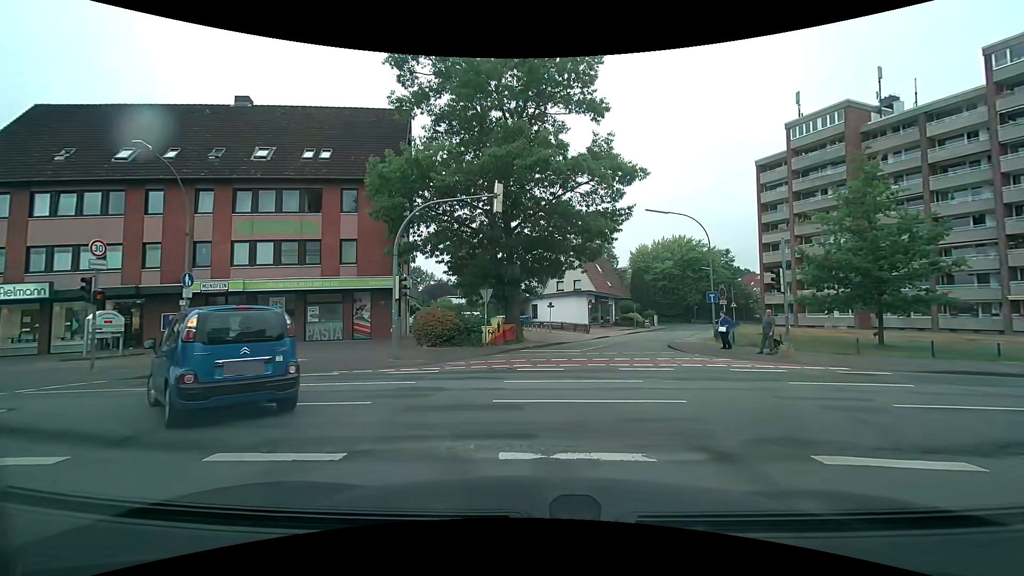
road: residential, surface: asphalt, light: Day
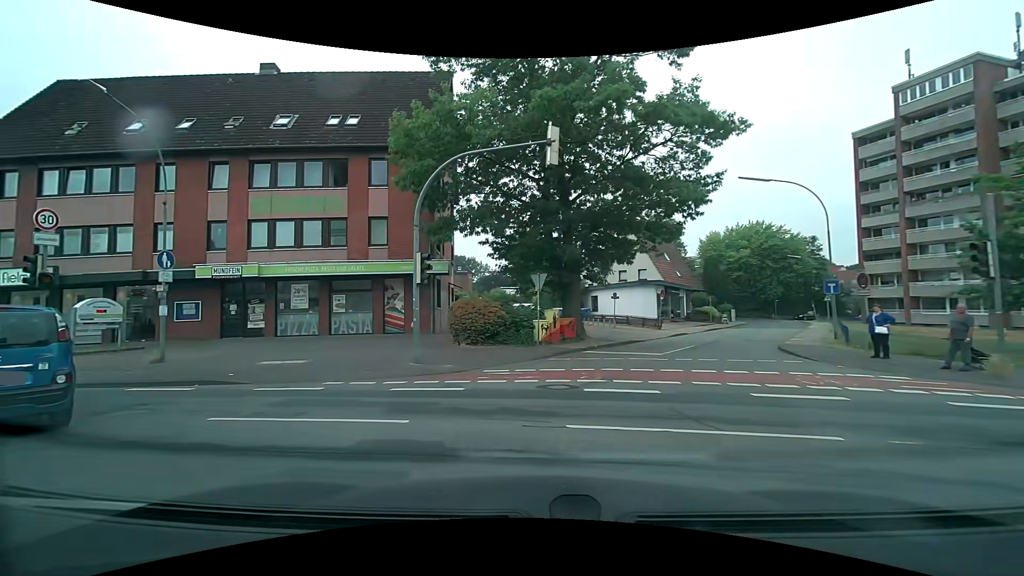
(-0.1, +5.0) m; -5°
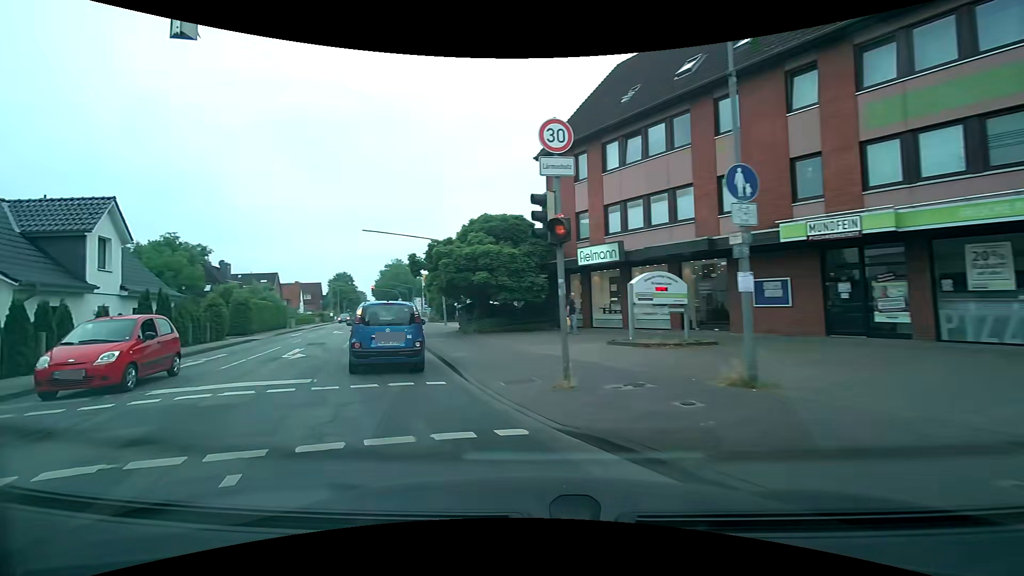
(-5.0, +9.2) m; -57°
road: secondary
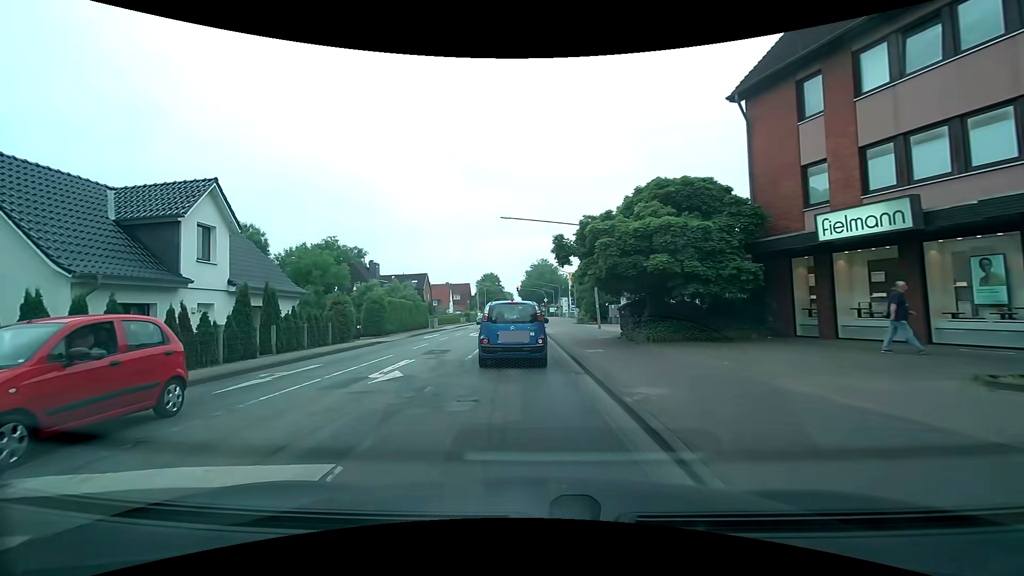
(-1.3, +6.6) m; -18°
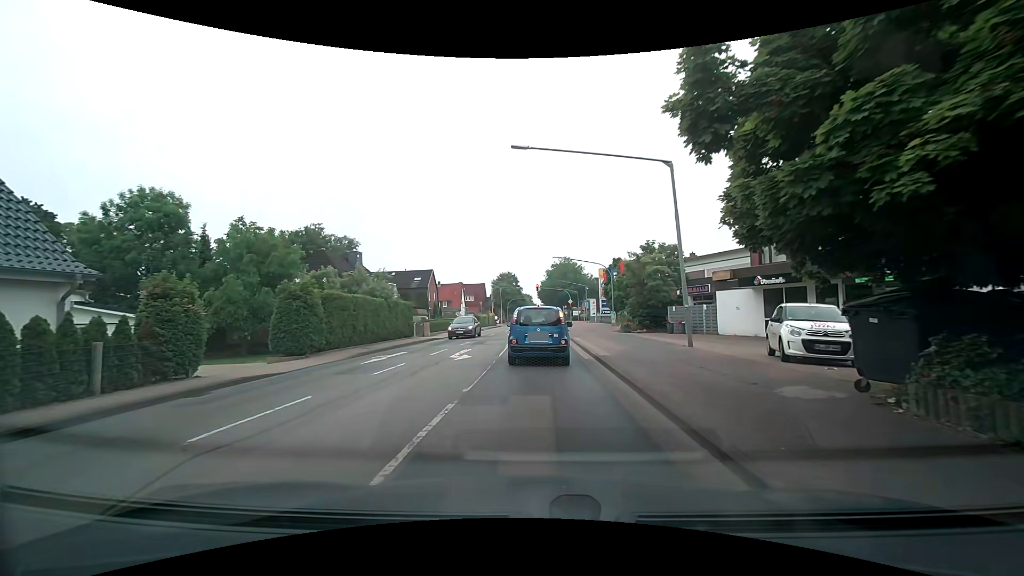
(-0.7, +14.2) m; -2°
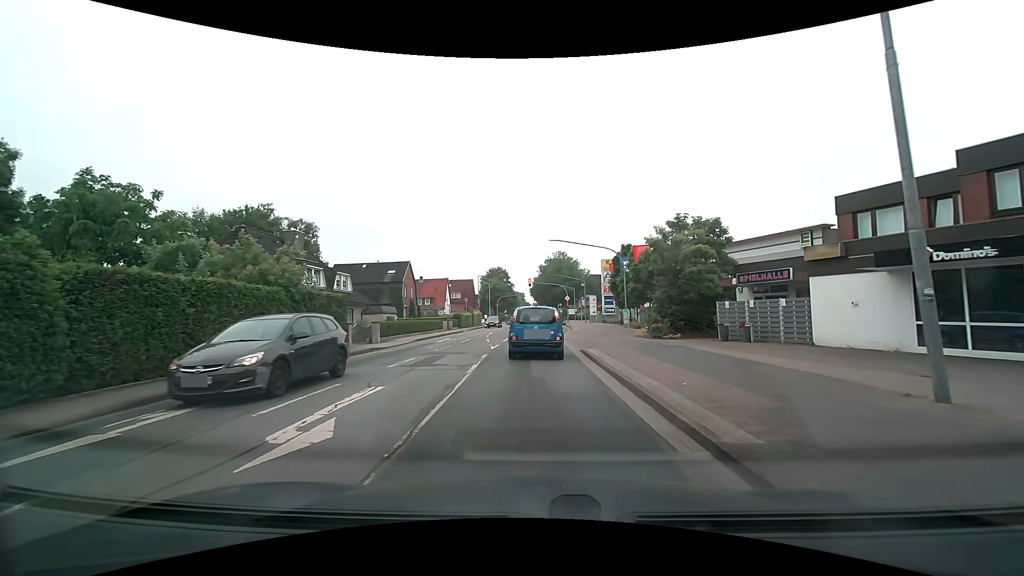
(-0.2, +11.0) m; 0°
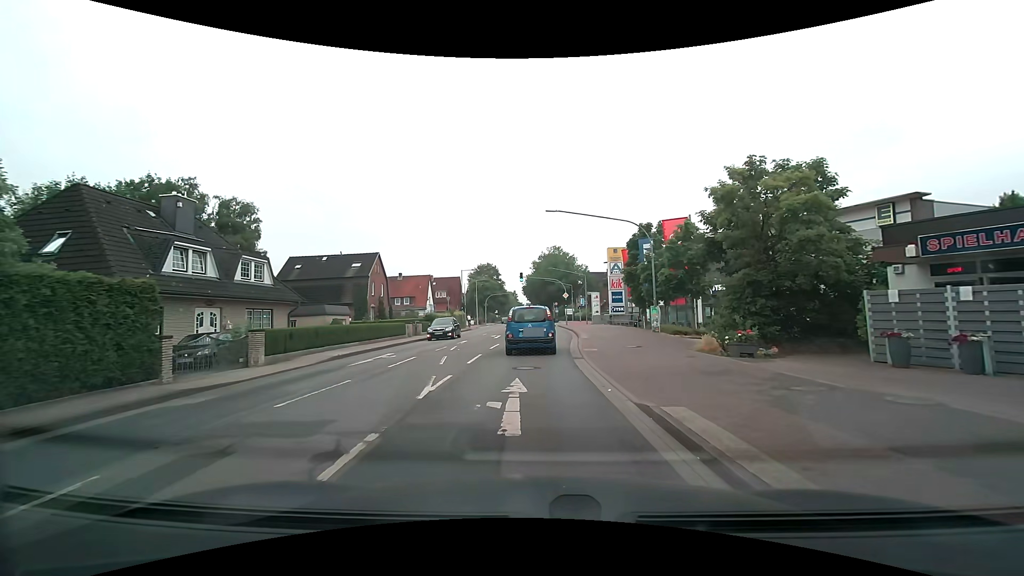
(-0.1, +11.7) m; +1°
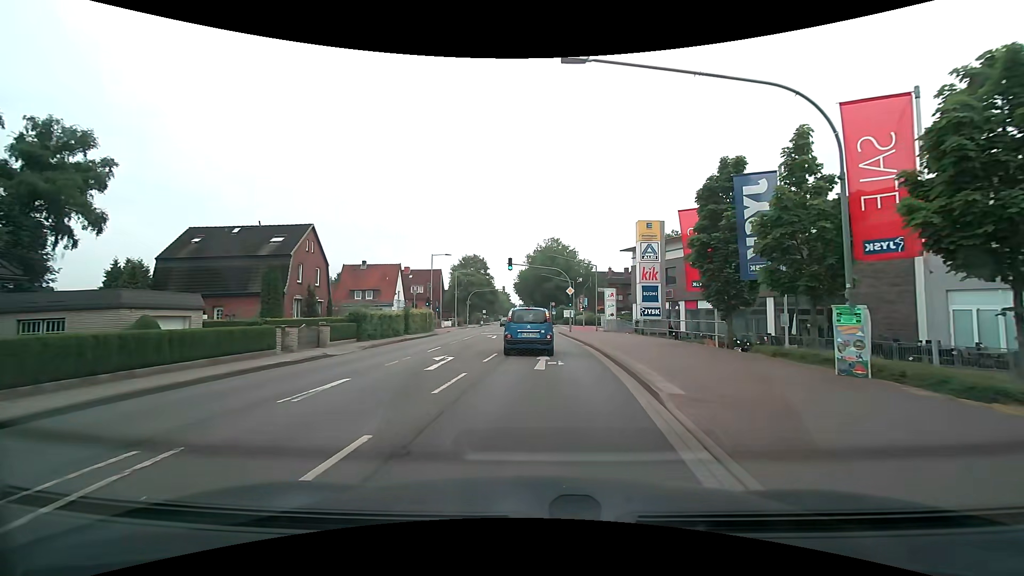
(-0.1, +17.6) m; 0°
